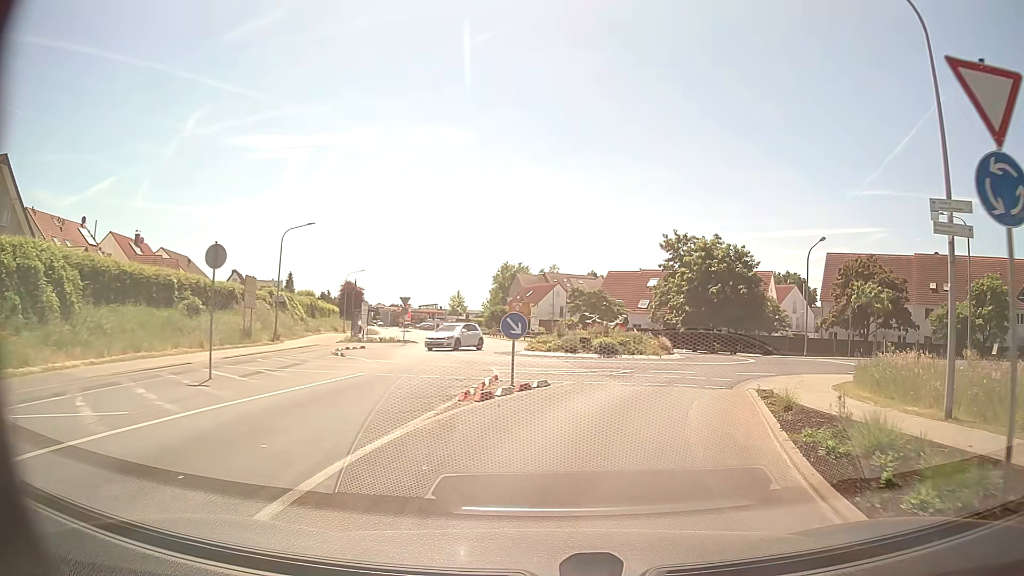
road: tertiary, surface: asphalt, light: Day
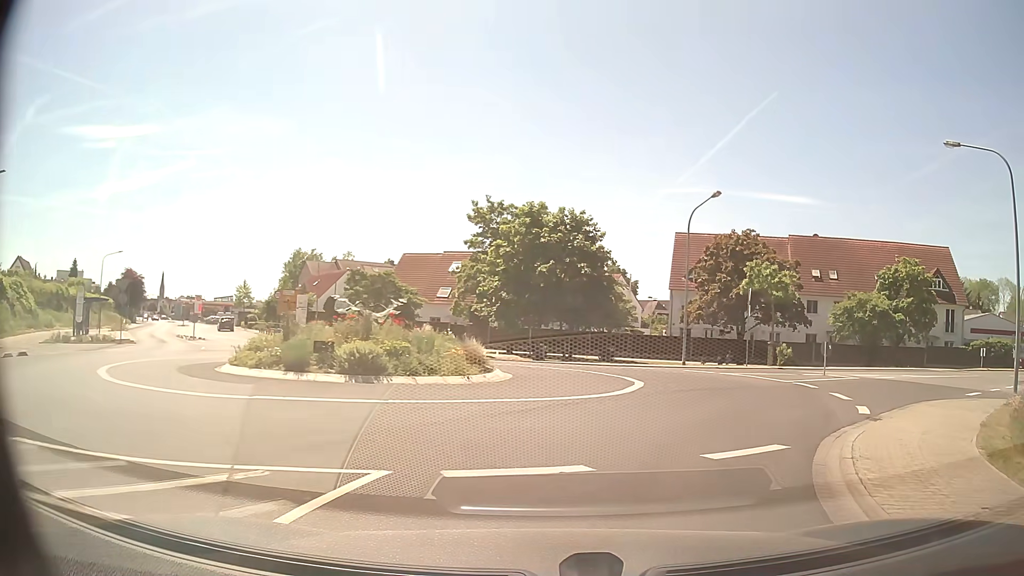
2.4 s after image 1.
(+1.8, +14.6) m; +15°
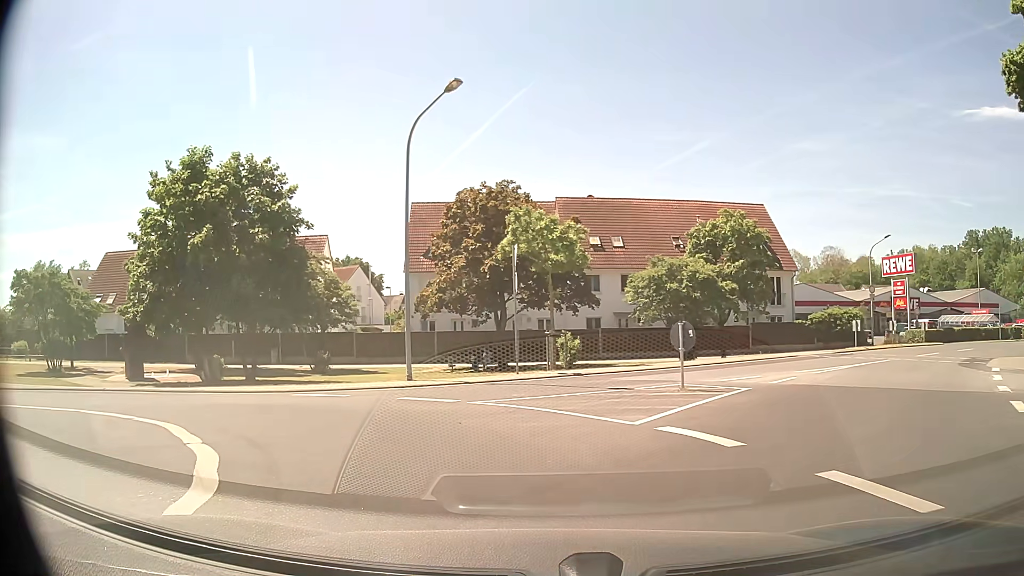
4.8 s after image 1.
(+3.1, +12.6) m; +23°
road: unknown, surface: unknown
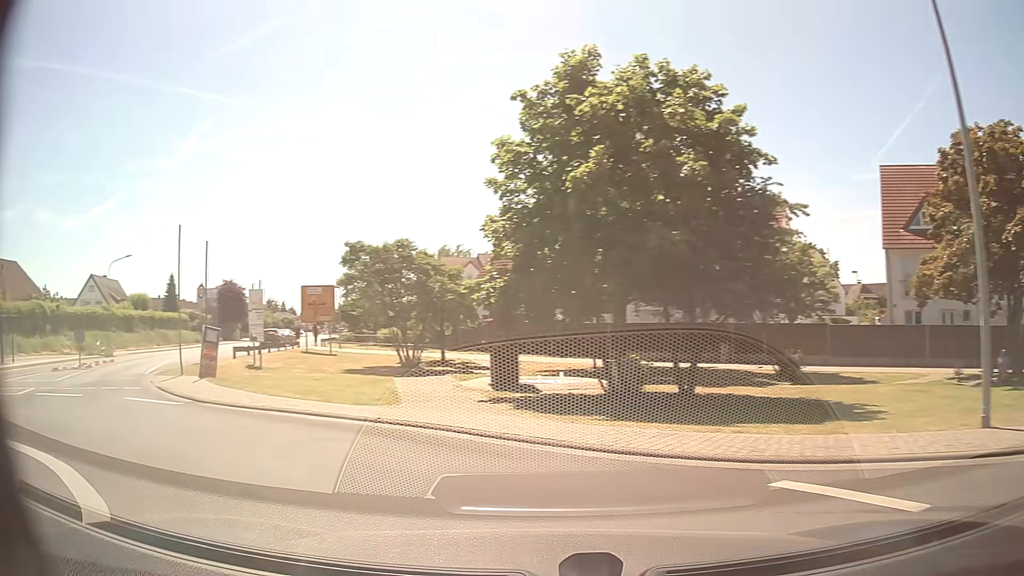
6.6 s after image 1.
(-2.6, +9.2) m; -38°
